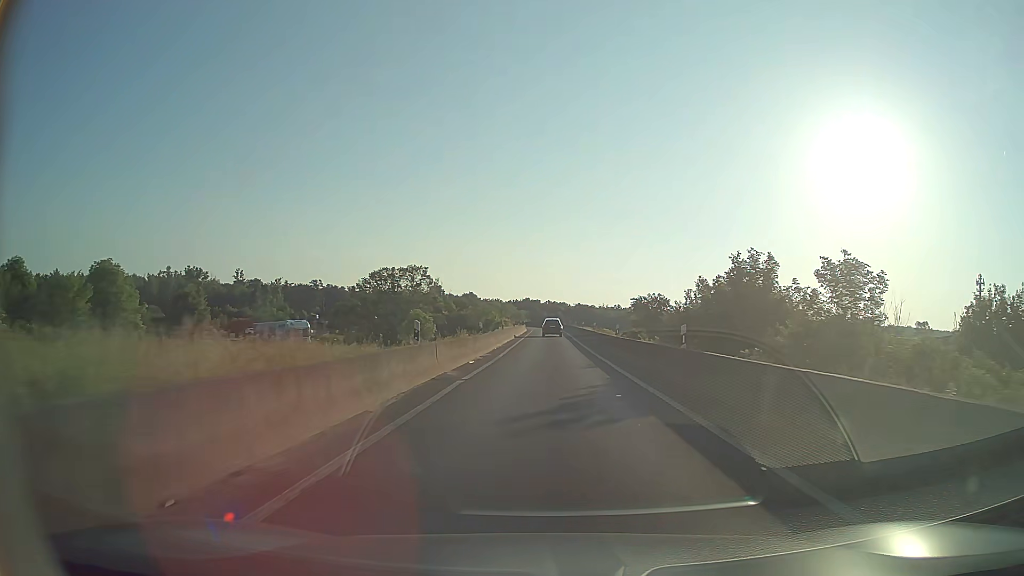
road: motorway_link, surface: asphalt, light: Day
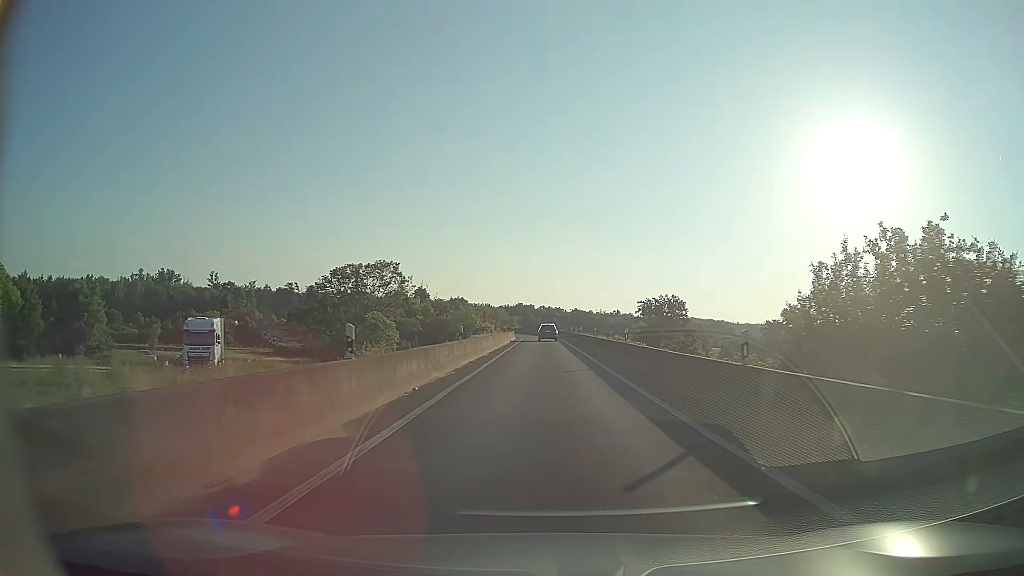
(+0.1, +20.6) m; 0°
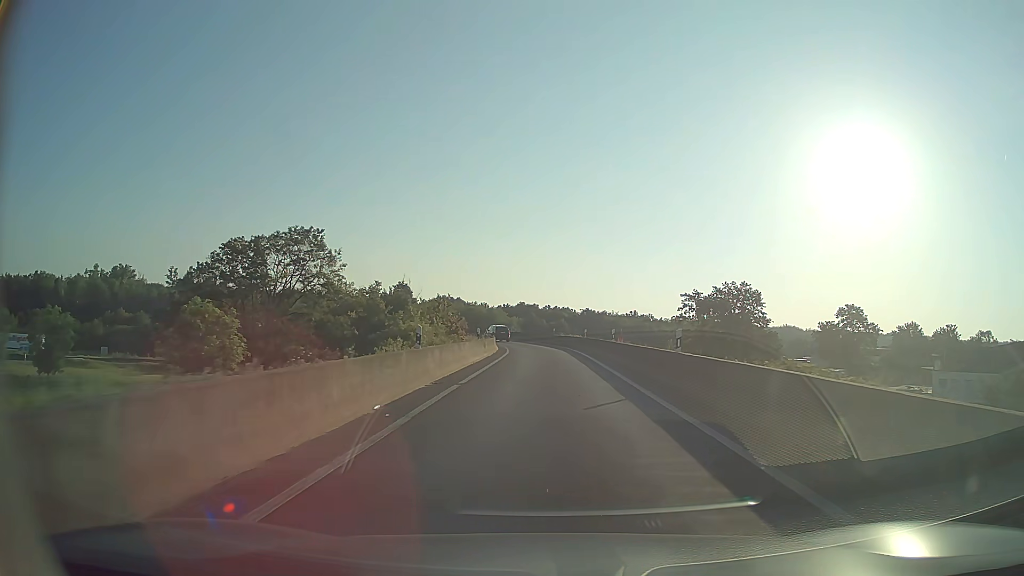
(0.0, +39.5) m; 0°
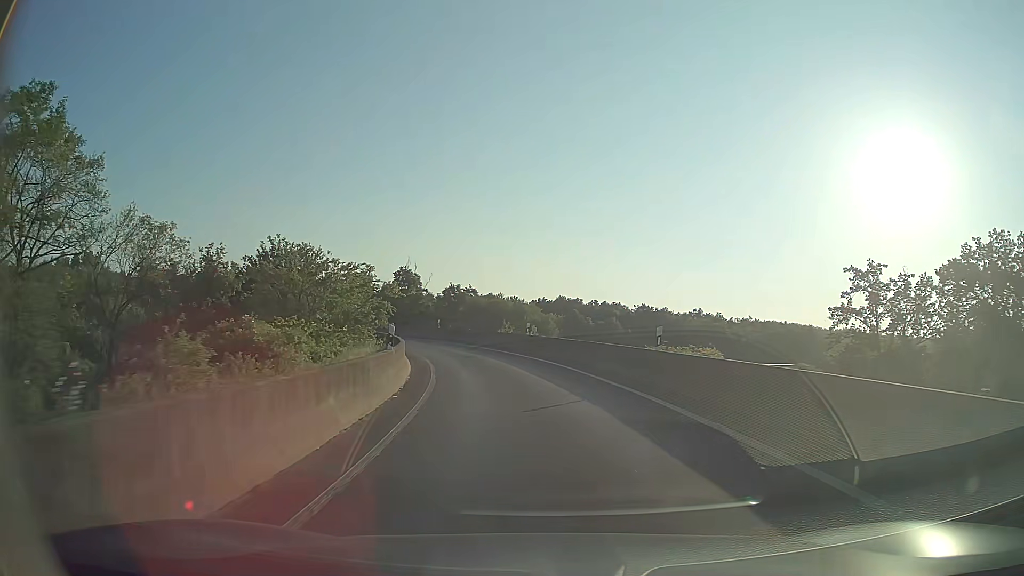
(-0.7, +45.9) m; -4°
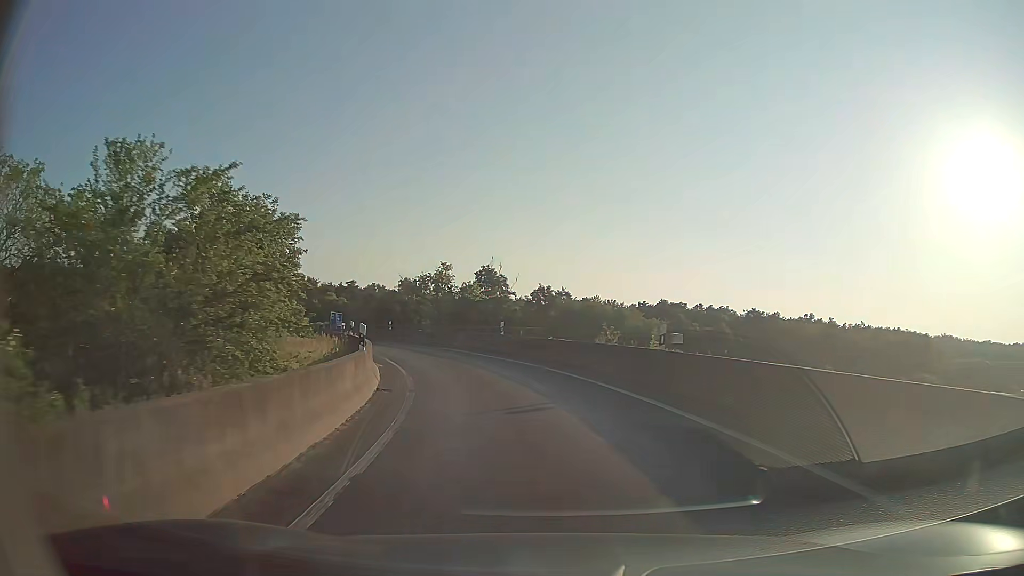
(-1.1, +17.3) m; -8°
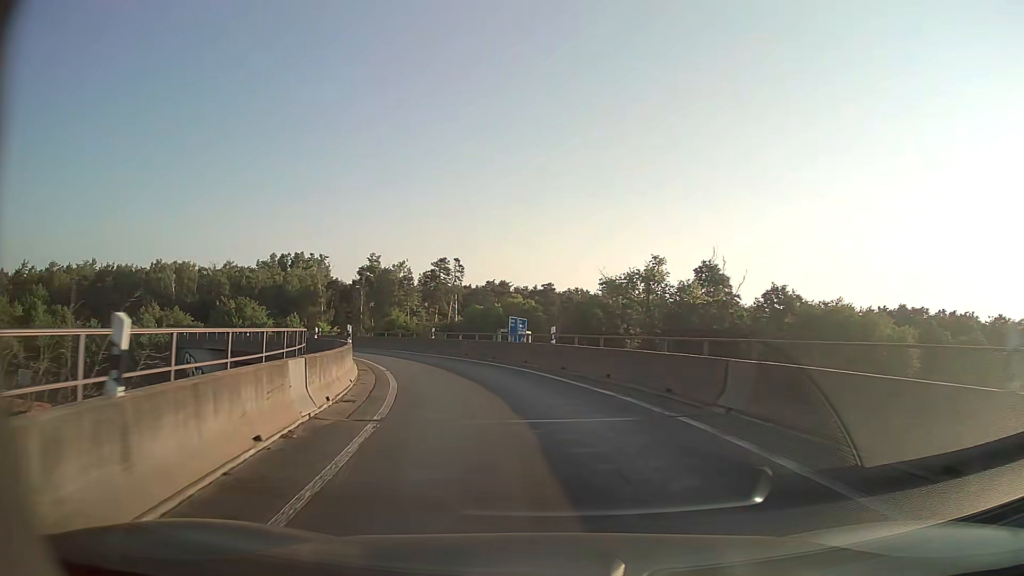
(-3.7, +24.6) m; -18°
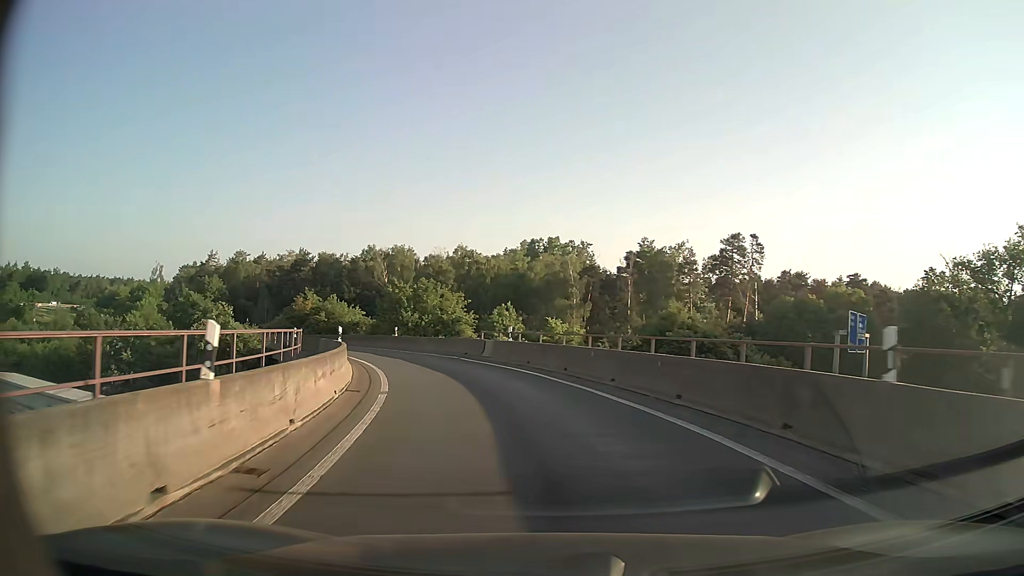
(-6.4, +30.5) m; -24°
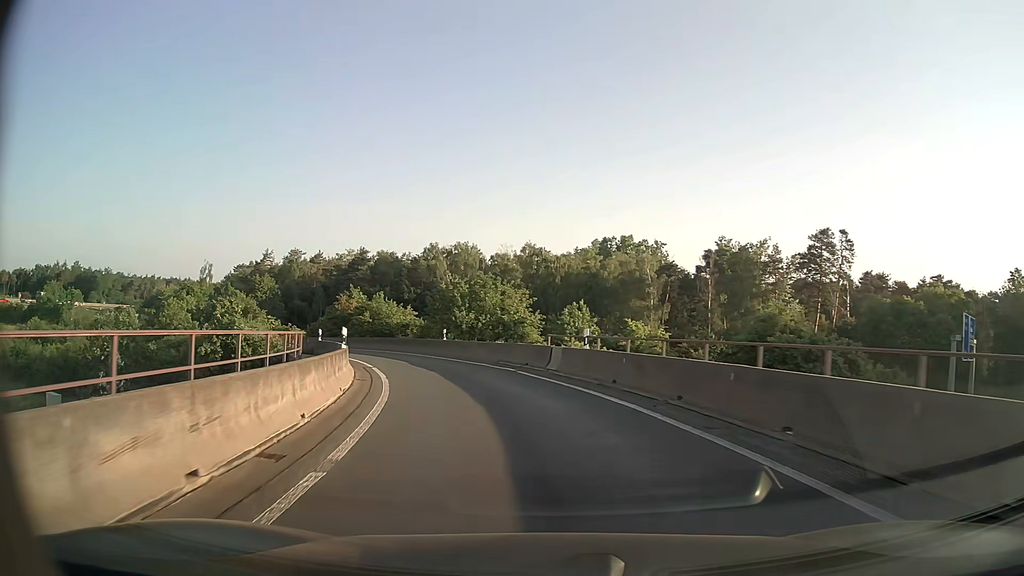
(-0.4, +7.6) m; -6°
(-1, +10) (-3, +20) (-6, +29) (-11, +38) (-16, +46) (-23, +54) (-30, +61) (-38, +66) (-47, +71) (-56, +74) m
